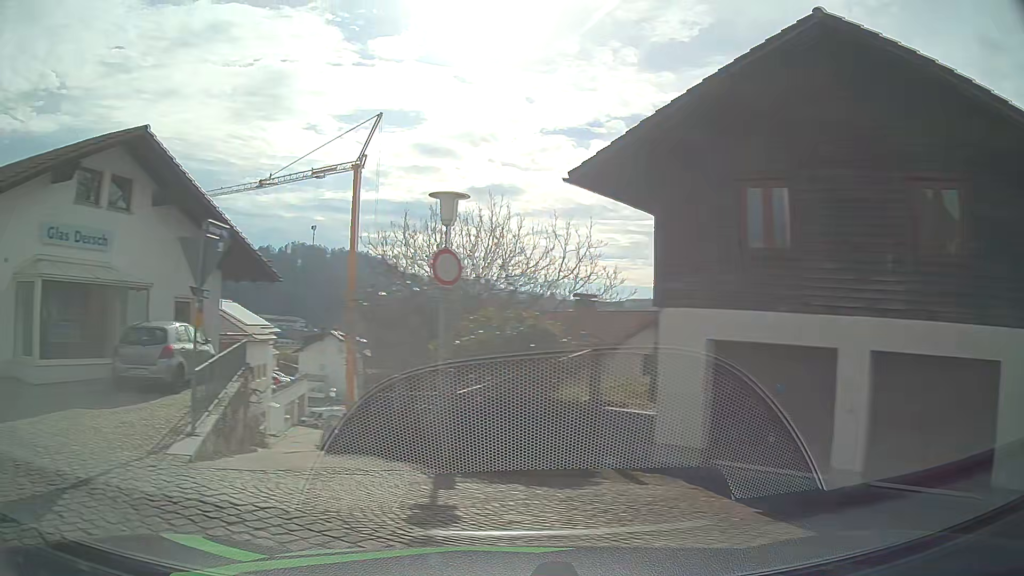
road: tertiary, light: Day
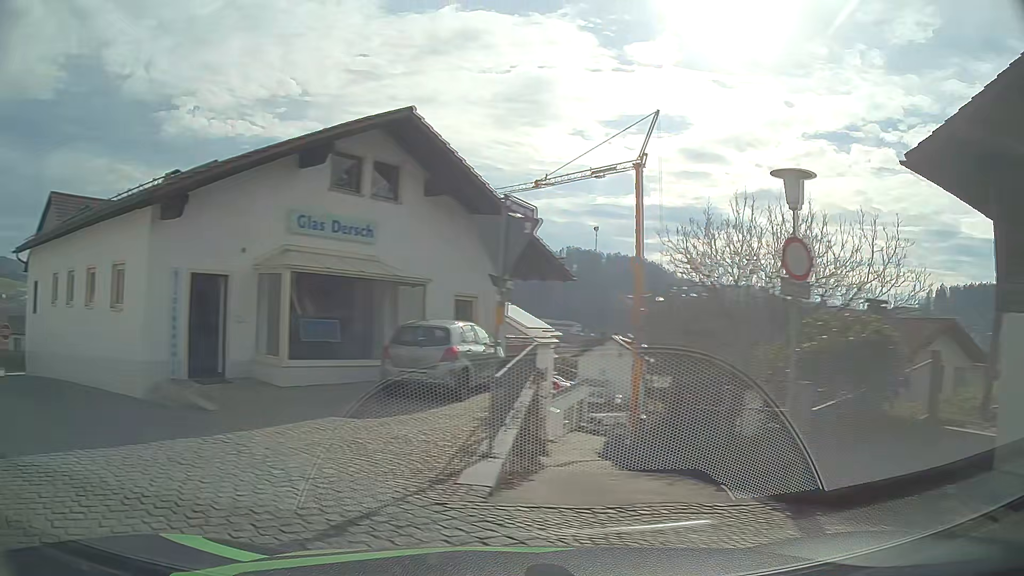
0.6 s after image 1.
(-0.4, +1.9) m; -21°
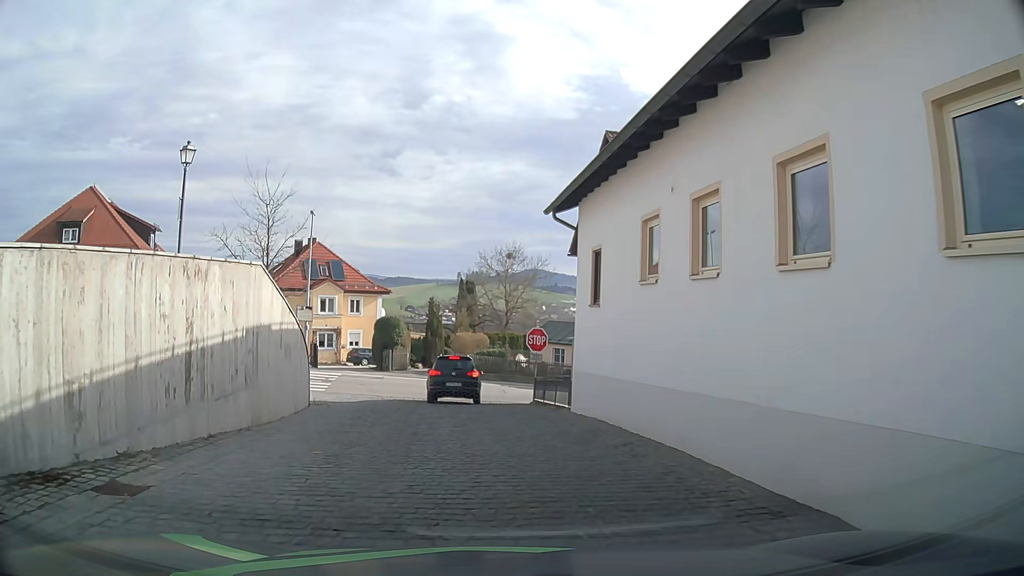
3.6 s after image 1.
(-7.4, +9.8) m; -49°
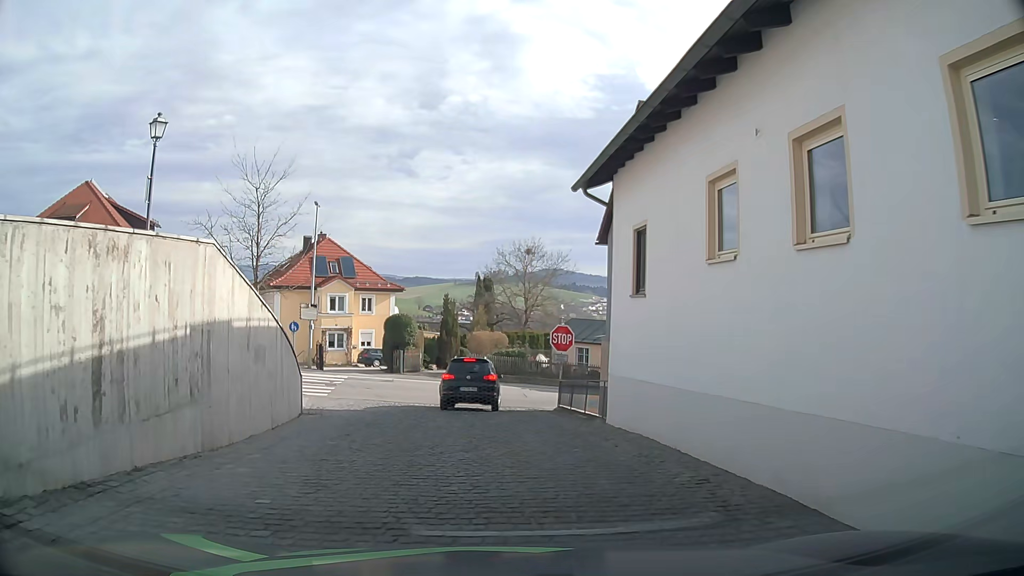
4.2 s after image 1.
(-0.1, +2.8) m; -3°
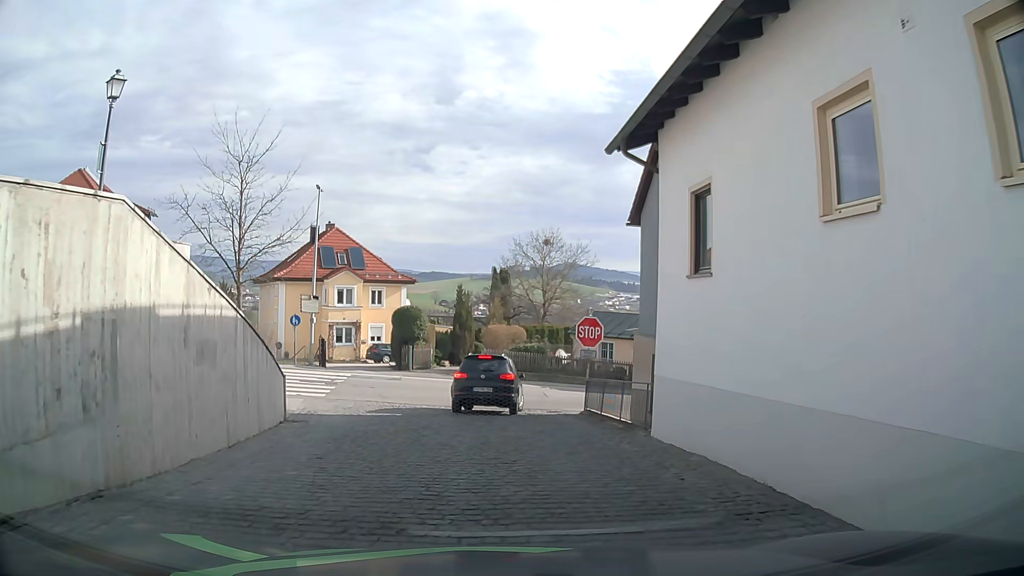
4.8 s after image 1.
(0.0, +2.8) m; -1°
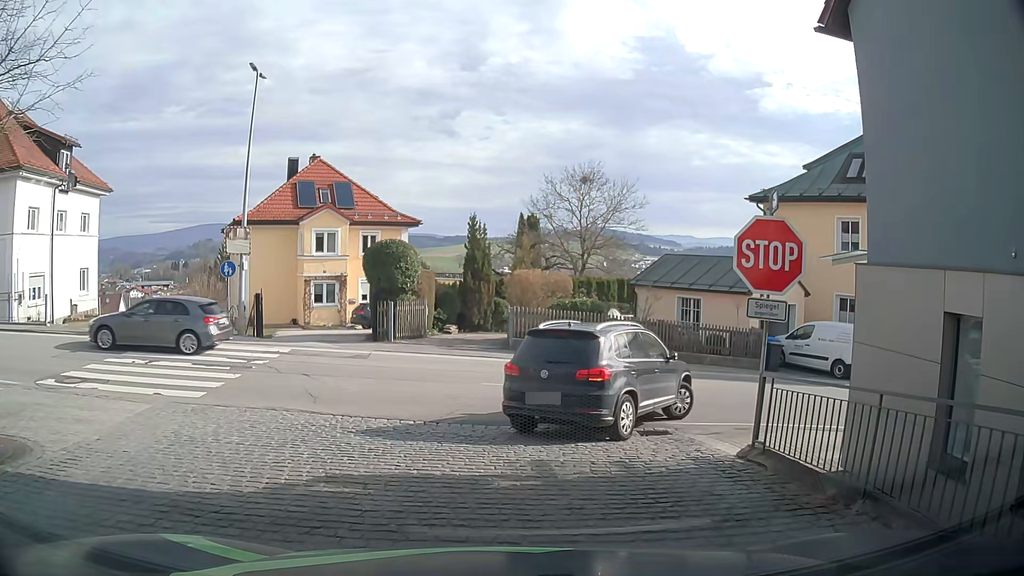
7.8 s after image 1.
(0.0, +11.7) m; 0°
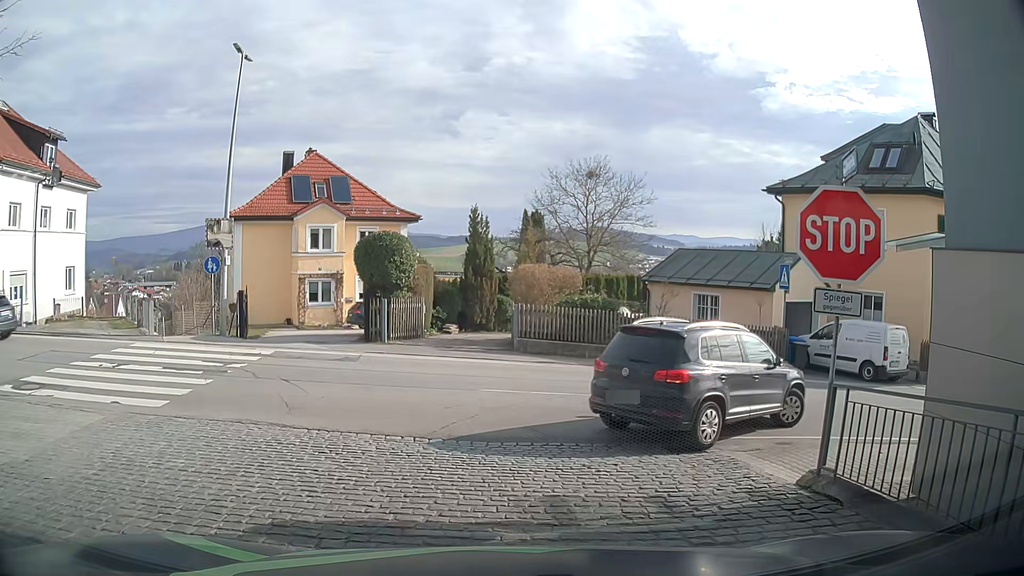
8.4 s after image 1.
(0.0, +1.7) m; -2°
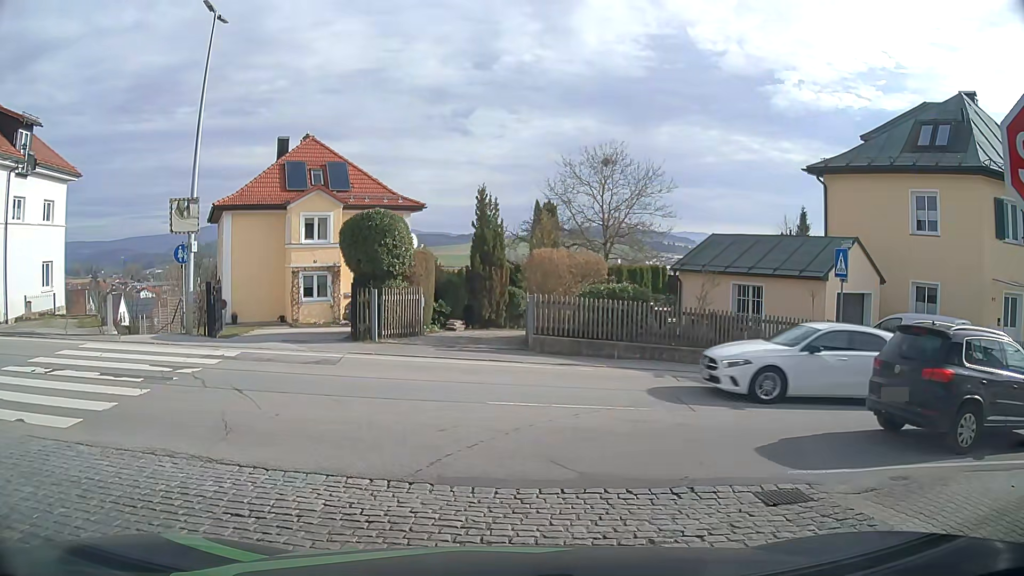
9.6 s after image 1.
(0.0, +3.0) m; -1°
